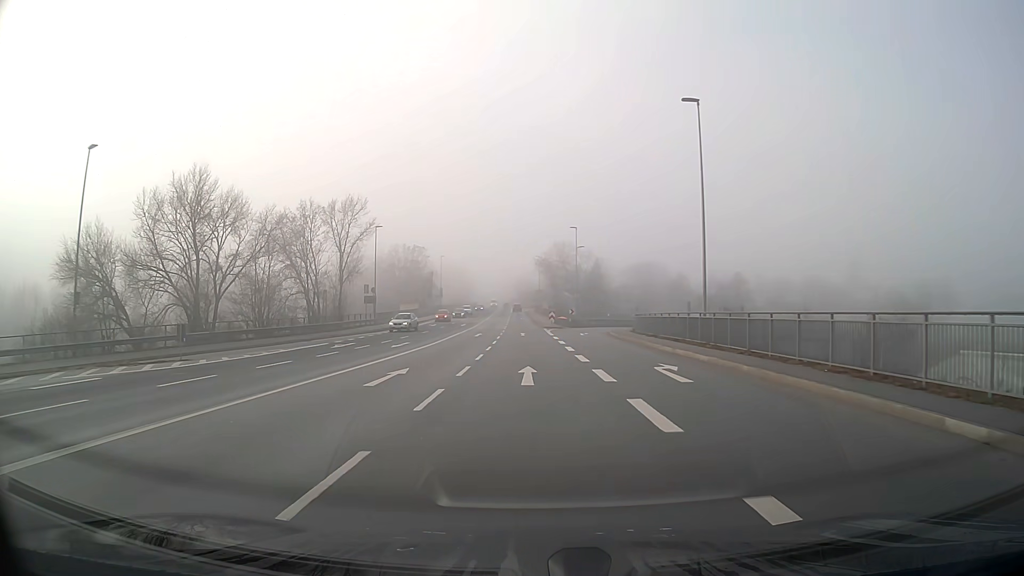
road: primary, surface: asphalt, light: Day
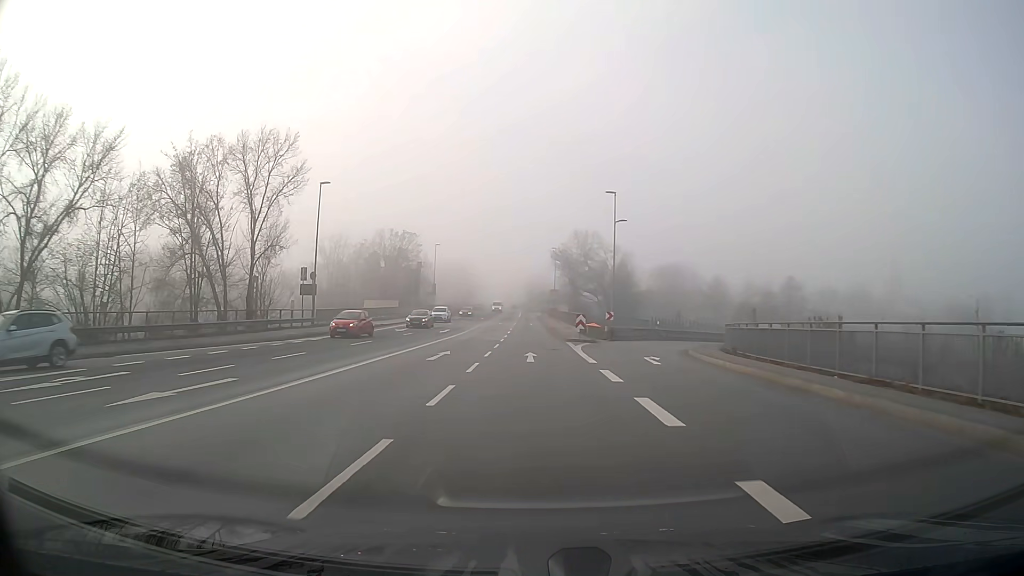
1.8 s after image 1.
(-0.2, +23.5) m; -1°
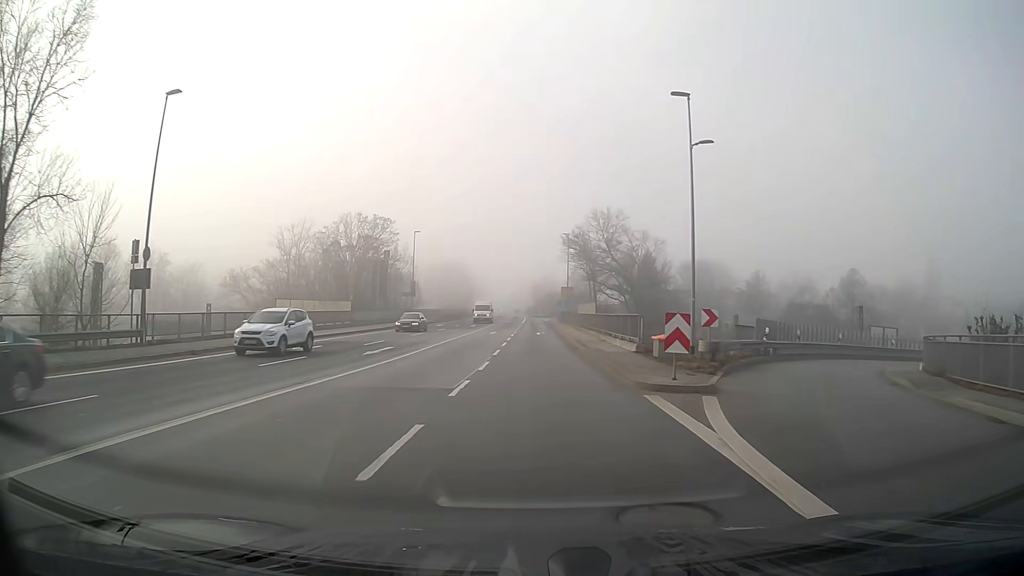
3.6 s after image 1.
(-0.1, +23.0) m; -1°
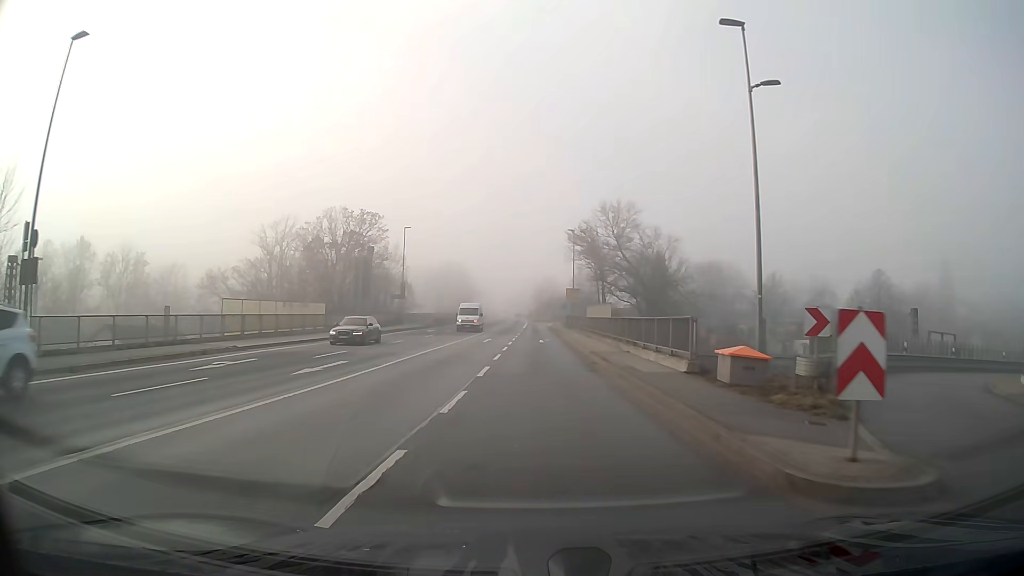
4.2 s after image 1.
(0.0, +7.5) m; 0°
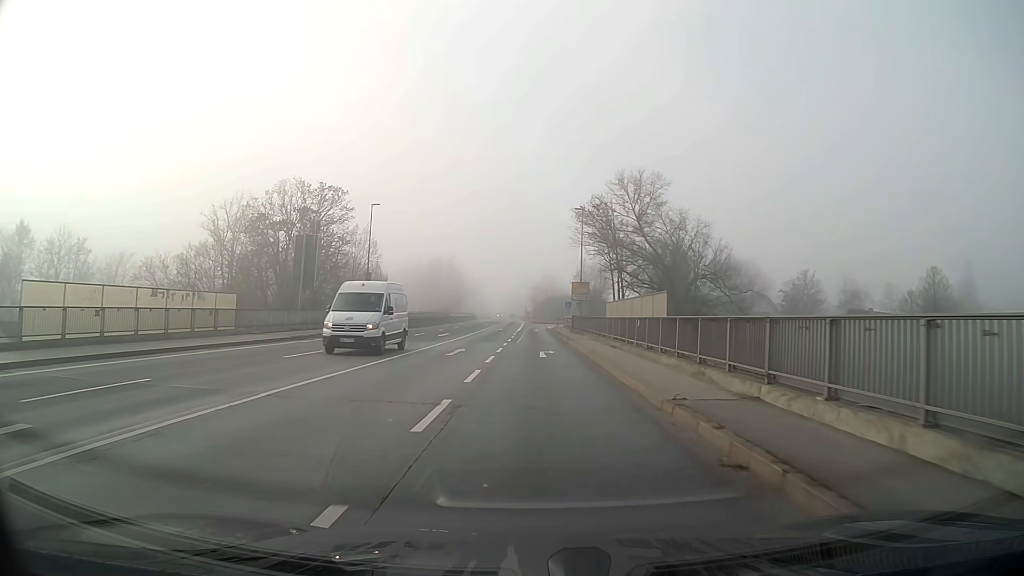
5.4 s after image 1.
(0.0, +14.8) m; 0°
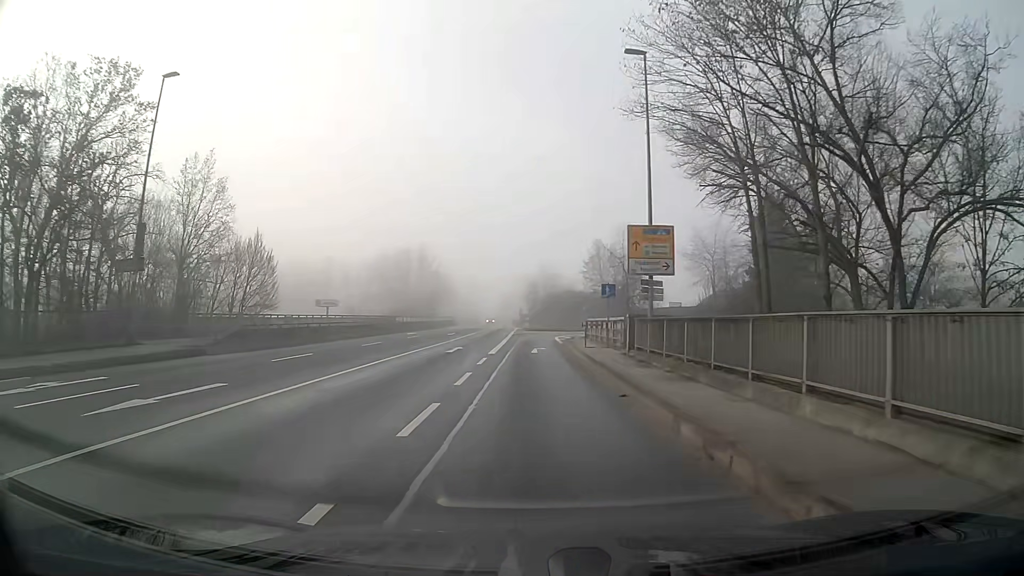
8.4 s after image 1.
(+0.1, +35.8) m; 0°
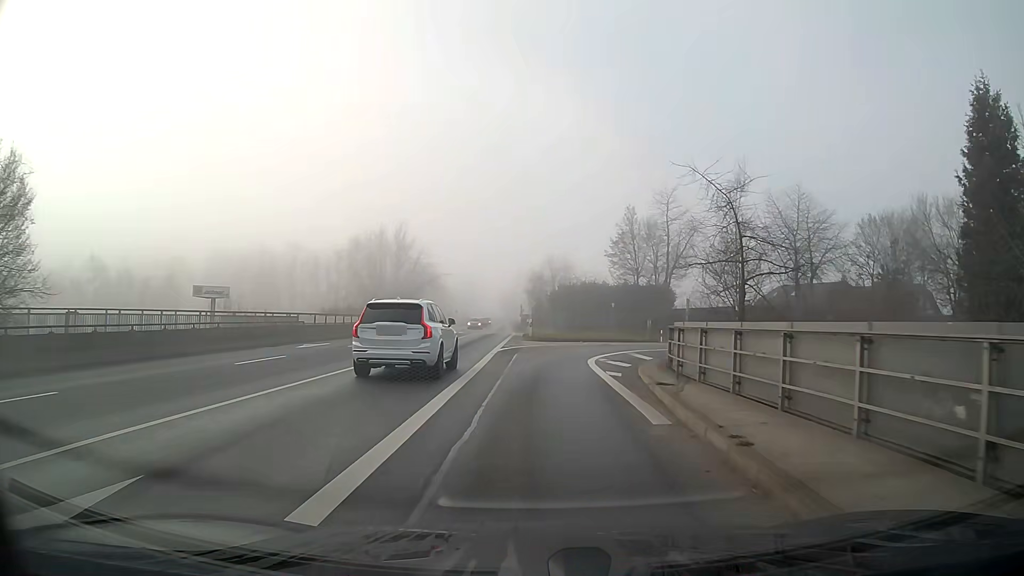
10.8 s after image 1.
(0.0, +26.4) m; 0°
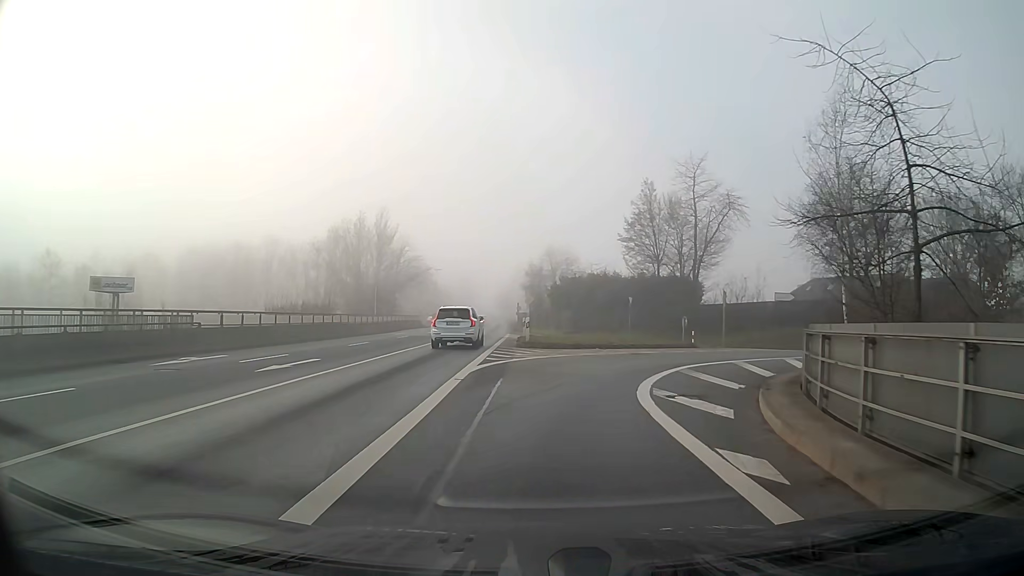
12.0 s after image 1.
(0.0, +11.2) m; +1°
(0, +10) (+3, +20) (+10, +27) (+19, +31) (+28, +34) (+38, +37) (+47, +40) (+56, +45) (+65, +50) (+73, +56) m
